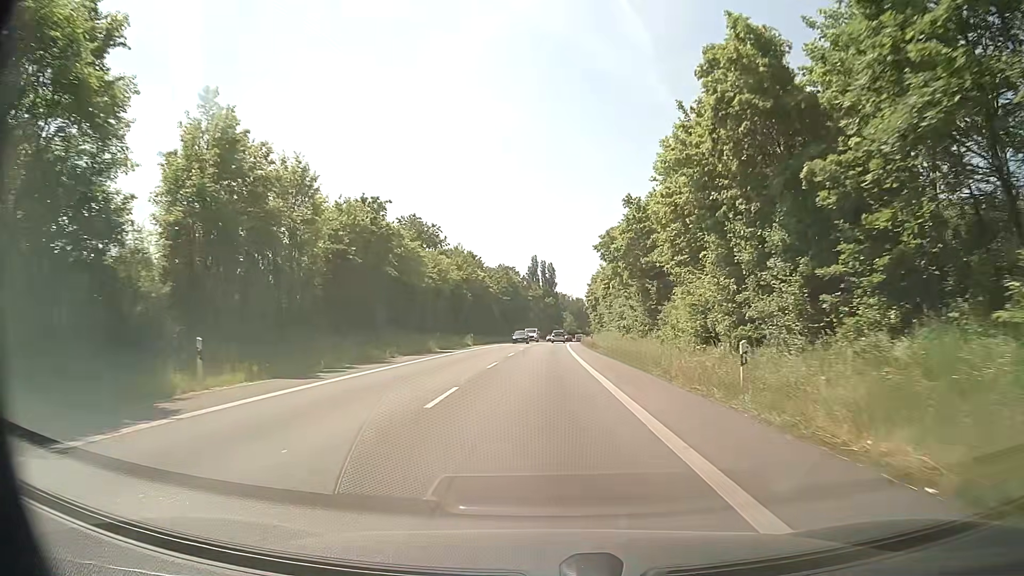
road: secondary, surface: asphalt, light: Day
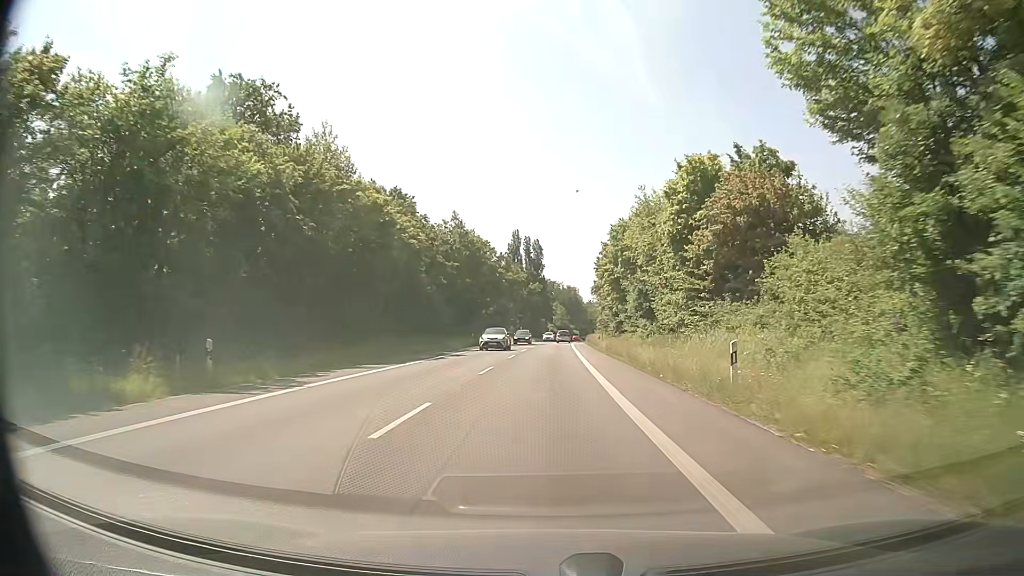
(+0.4, +51.1) m; +1°
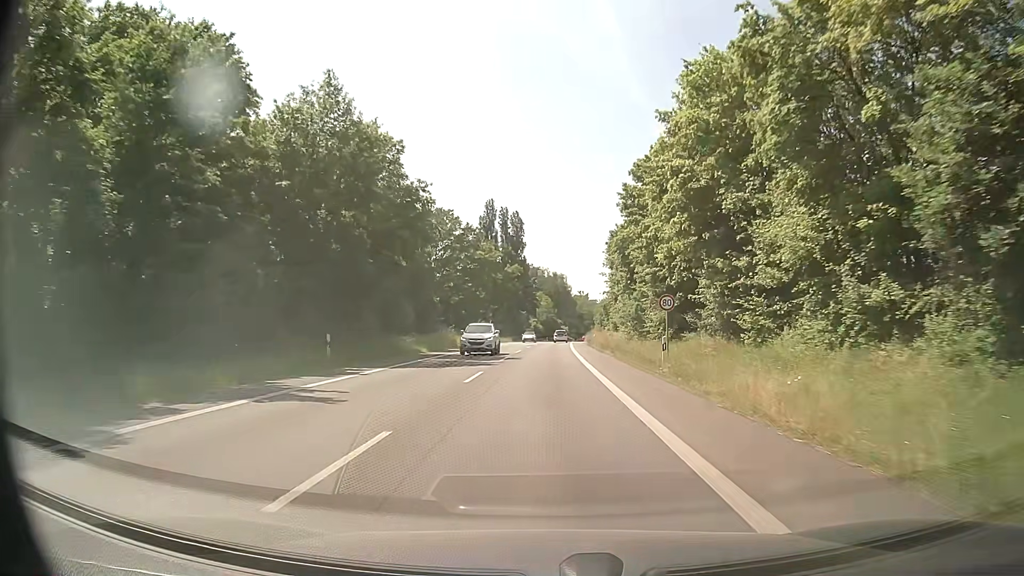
(+0.6, +39.4) m; +2°
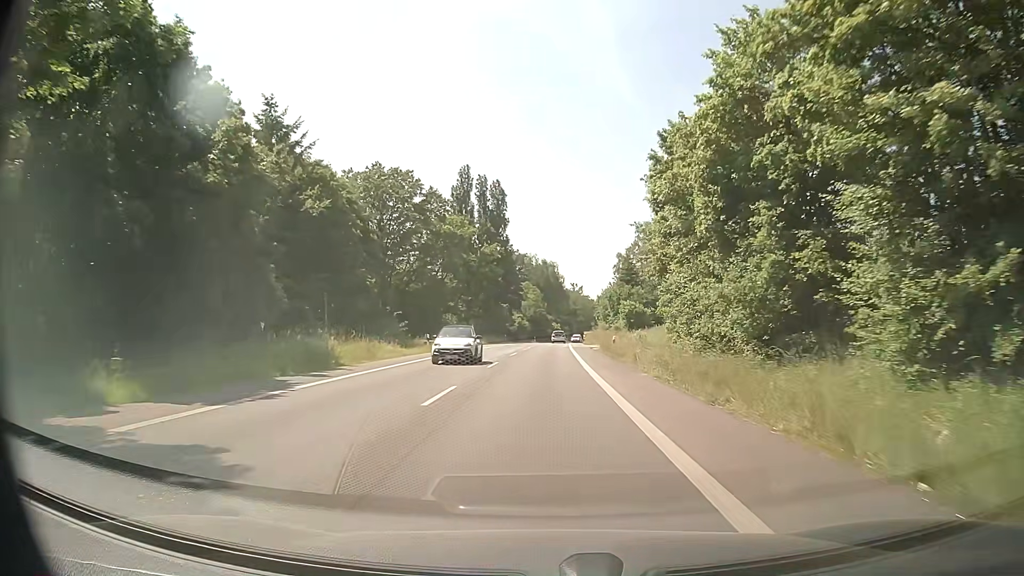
(0.0, +29.1) m; +1°
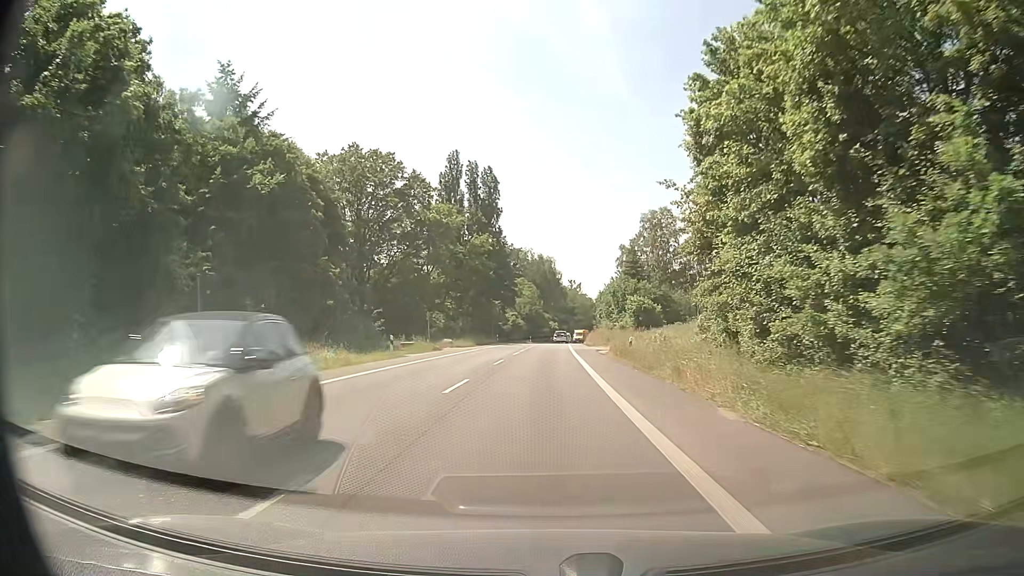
(0.0, +9.6) m; 0°
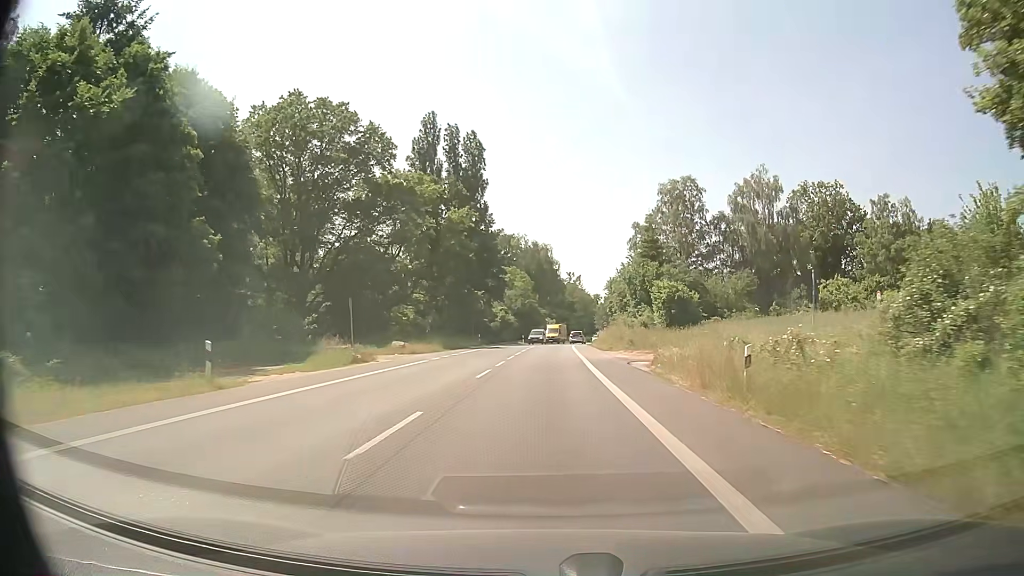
(+0.2, +19.3) m; +1°
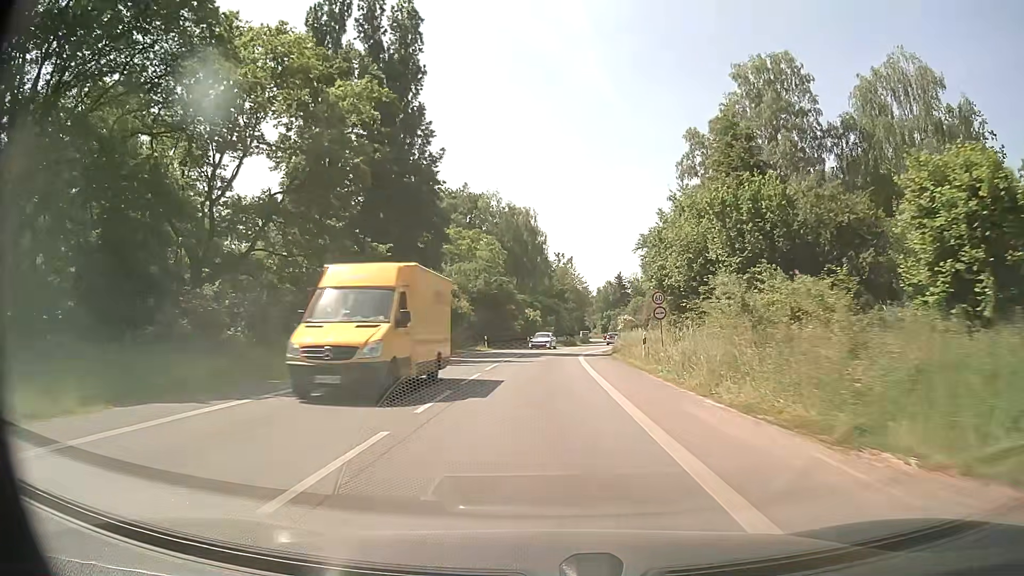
(+0.4, +38.4) m; +1°
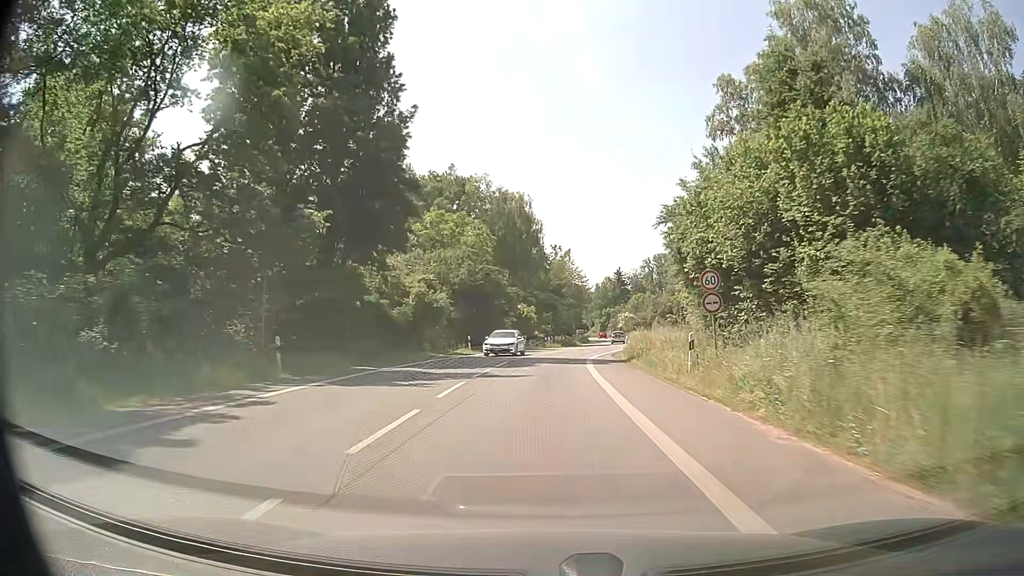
(0.0, +9.6) m; 0°
(0, +10) (0, +20) (+1, +30) (+2, +40) (+3, +50) (+5, +60) (+7, +69) (+9, +79) (+10, +89) (+11, +99) m
